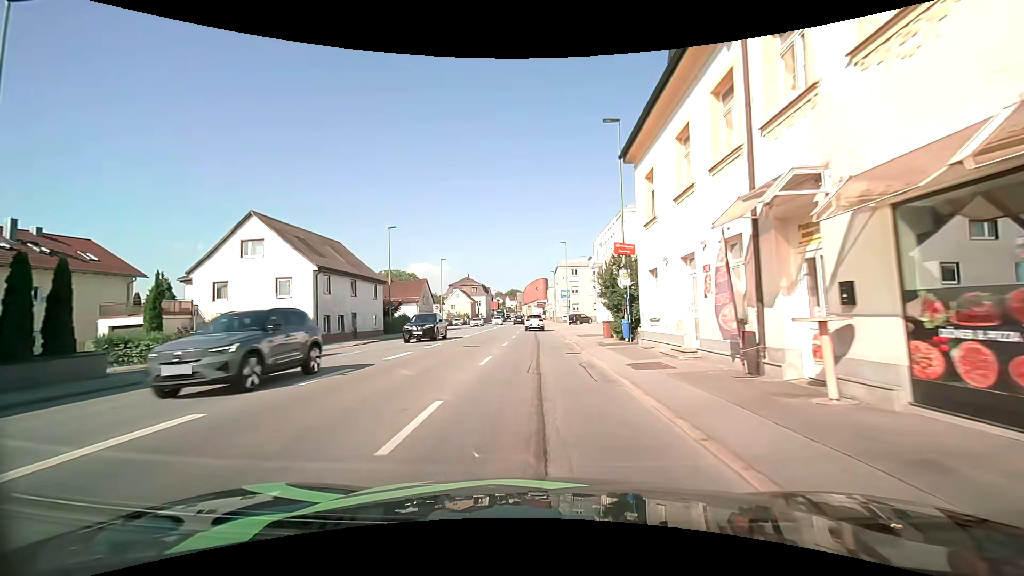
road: tertiary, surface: asphalt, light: Day
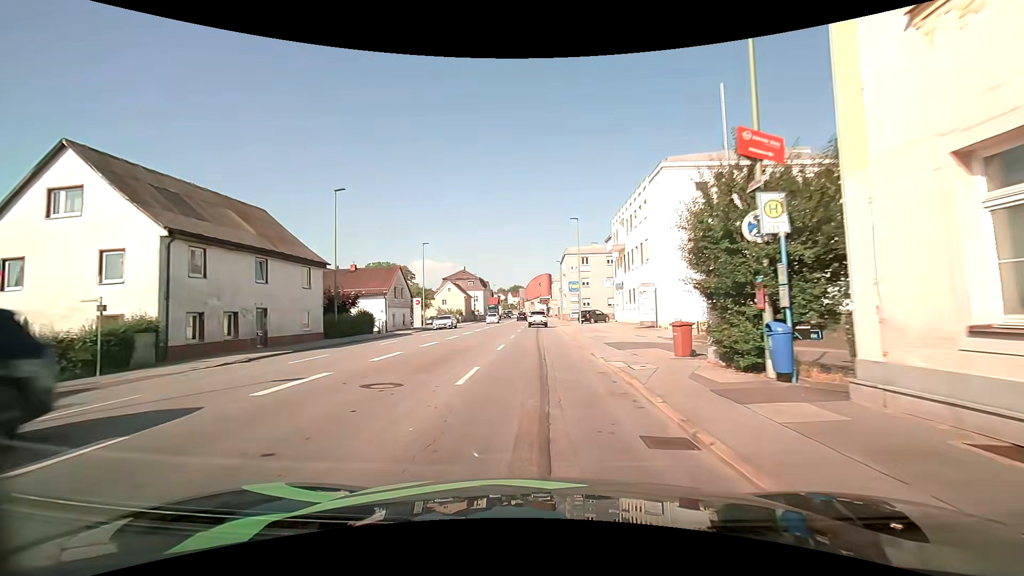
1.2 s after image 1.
(0.0, +13.6) m; +1°
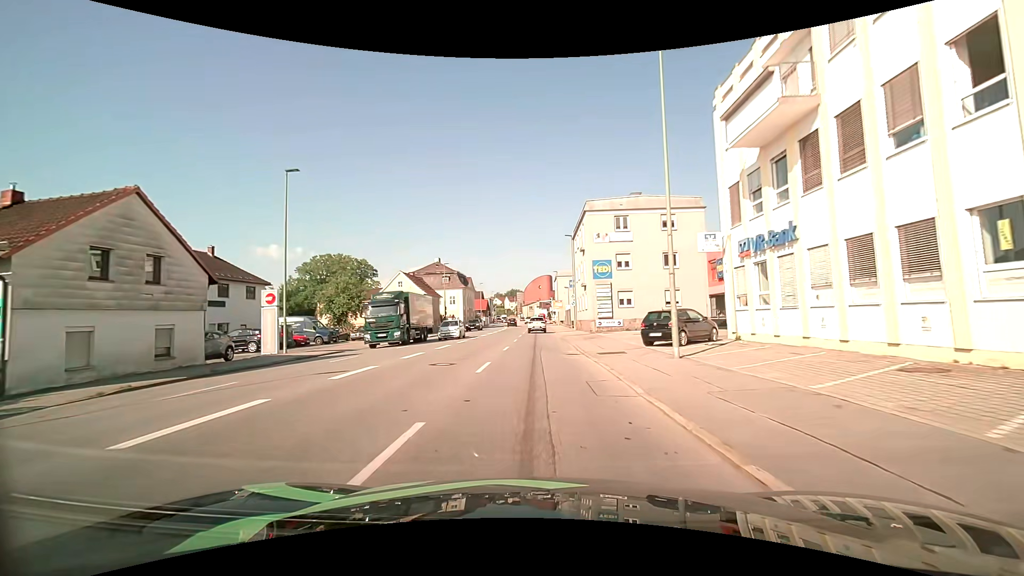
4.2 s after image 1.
(-0.5, +33.0) m; -1°
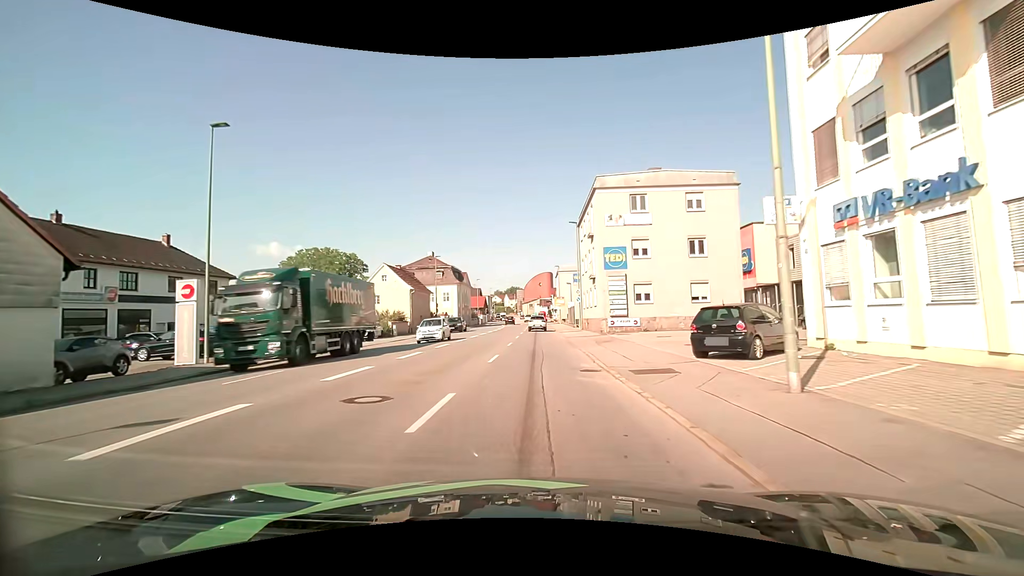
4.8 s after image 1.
(0.0, +6.5) m; 0°
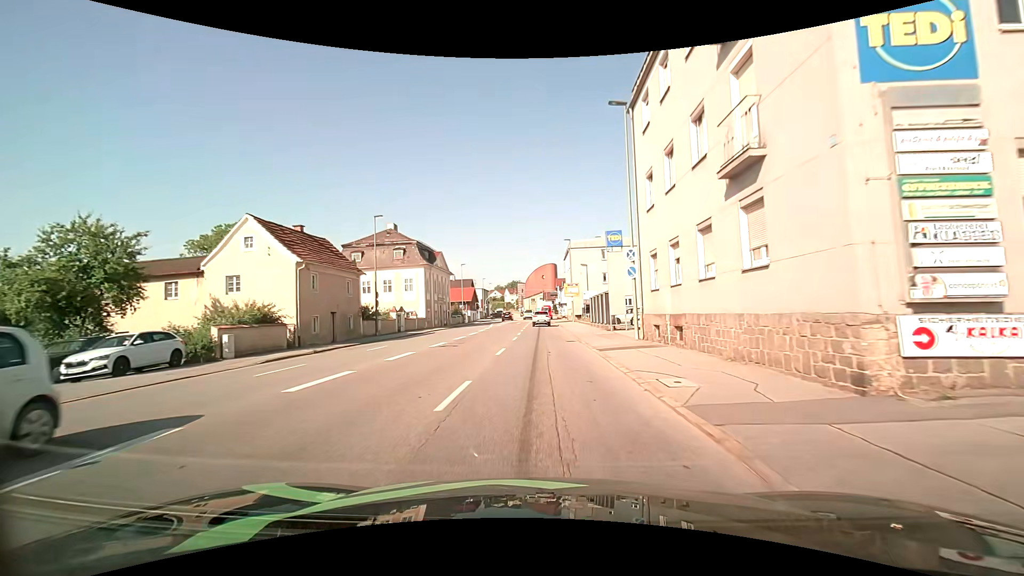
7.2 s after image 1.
(0.0, +26.1) m; 0°
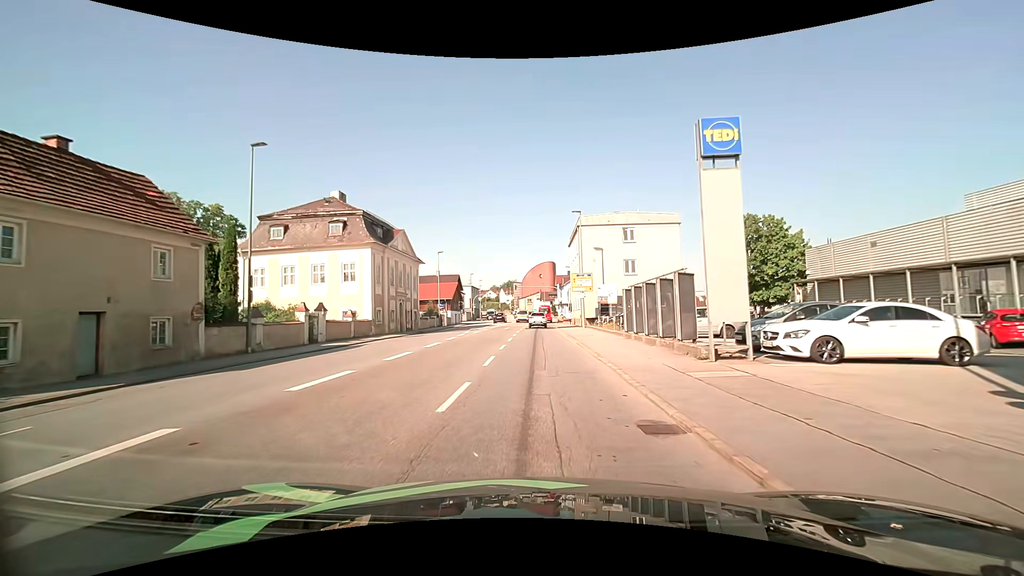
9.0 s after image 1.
(0.0, +17.8) m; 0°
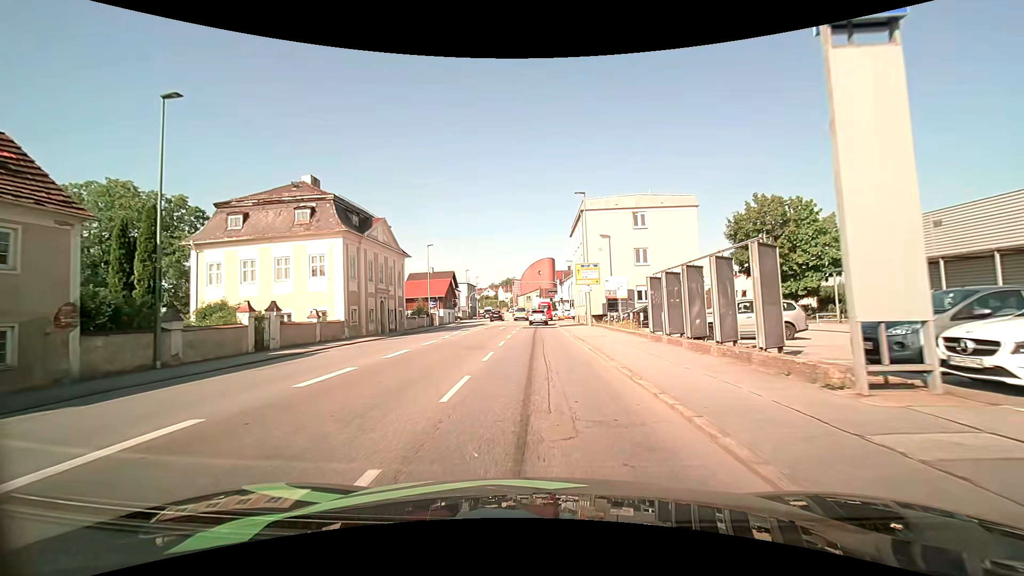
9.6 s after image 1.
(0.0, +5.6) m; +1°
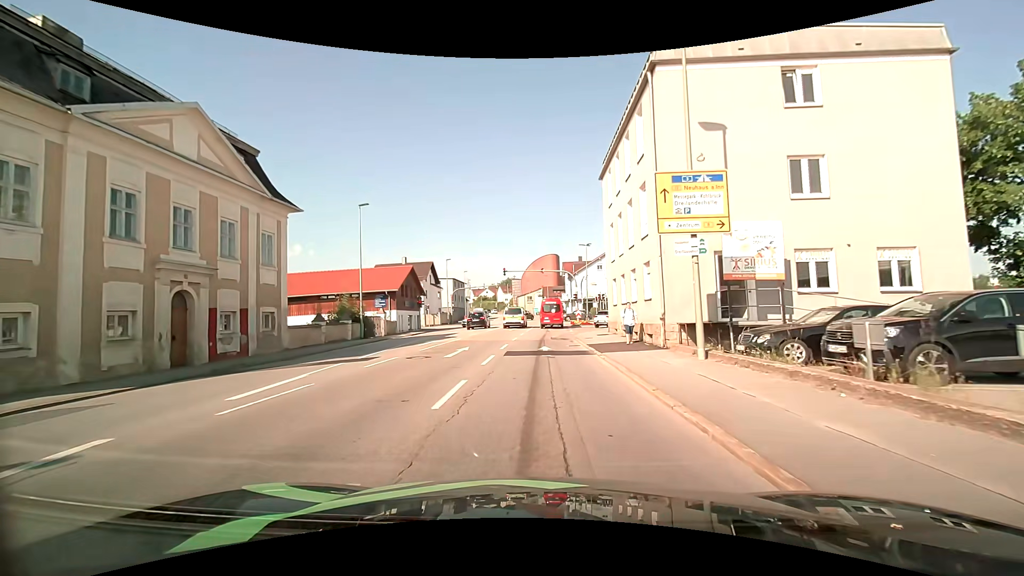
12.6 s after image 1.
(-0.3, +24.4) m; -1°
